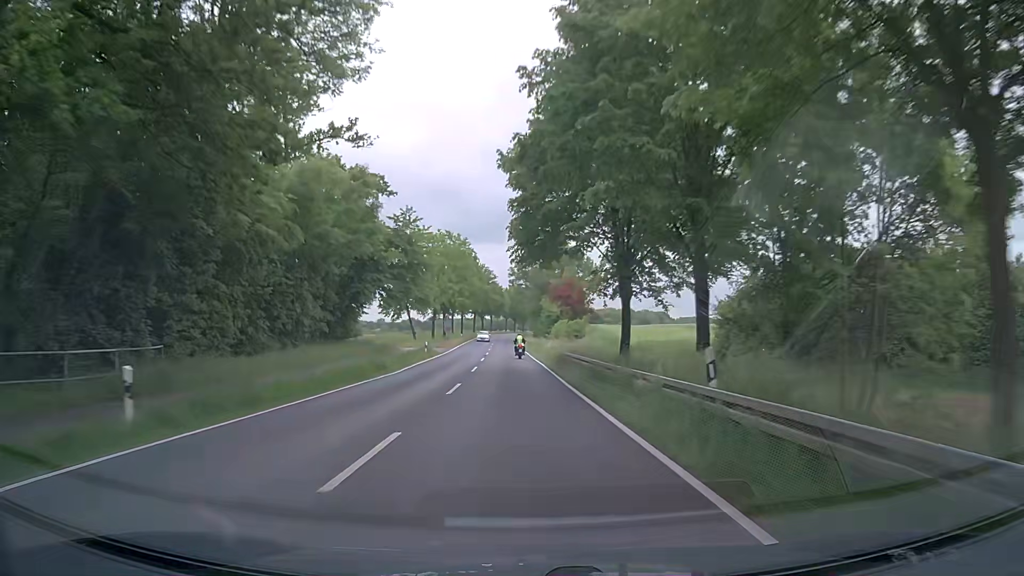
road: secondary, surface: asphalt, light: Day
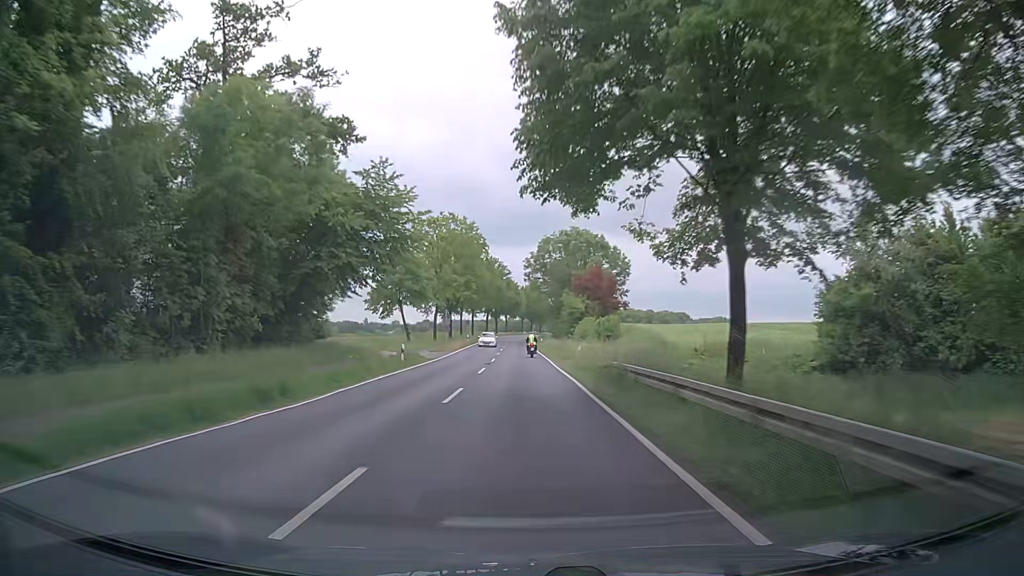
(-0.3, +14.0) m; -2°
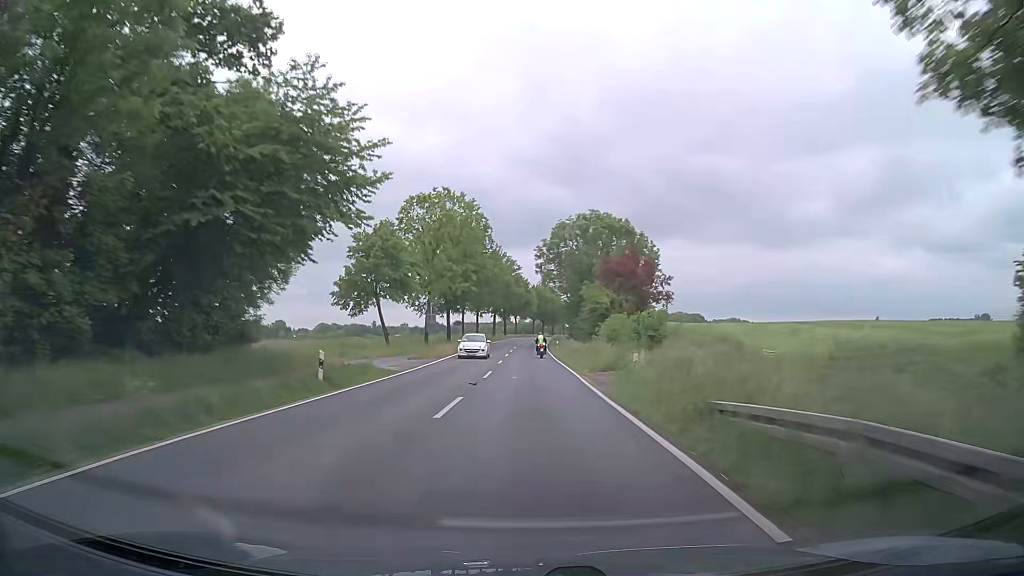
(-0.1, +14.2) m; -1°
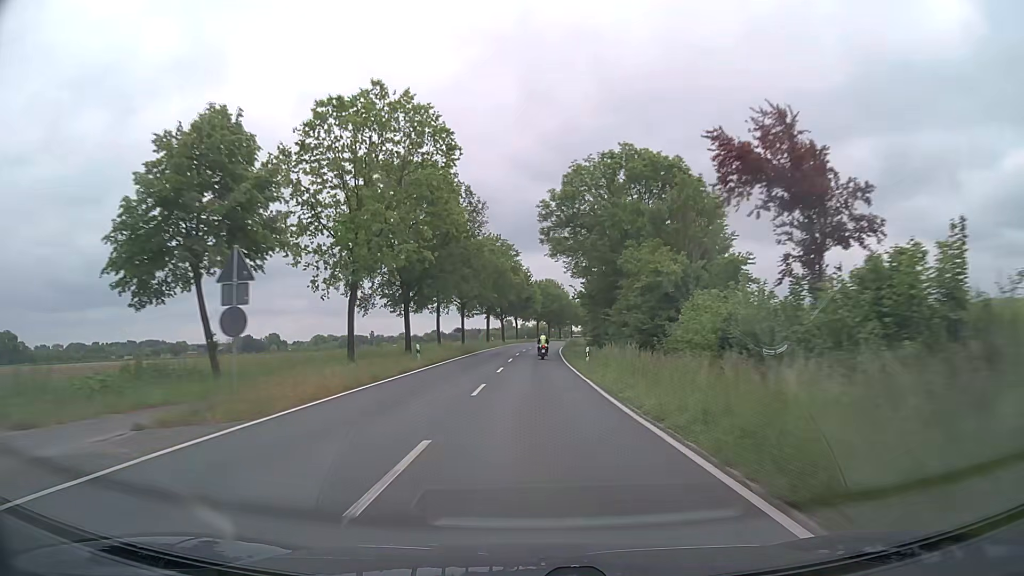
(+0.1, +28.3) m; 0°
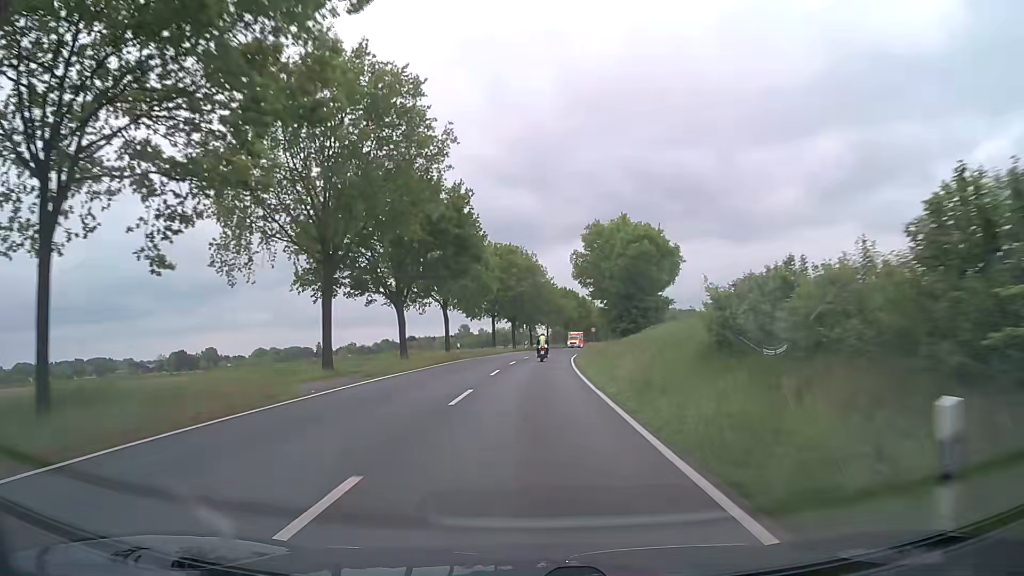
(+1.7, +69.0) m; +3°
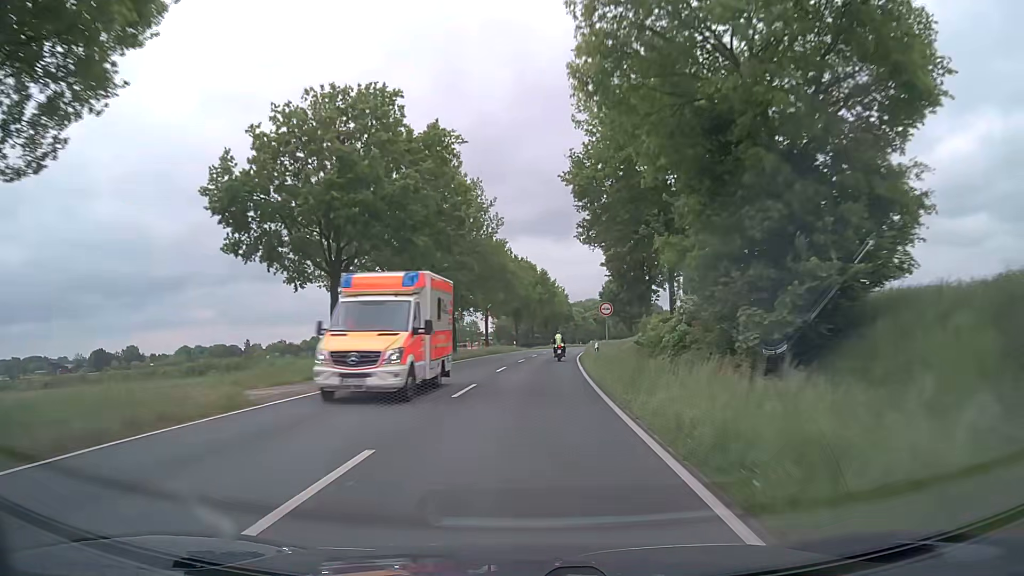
(+2.2, +54.0) m; +5°
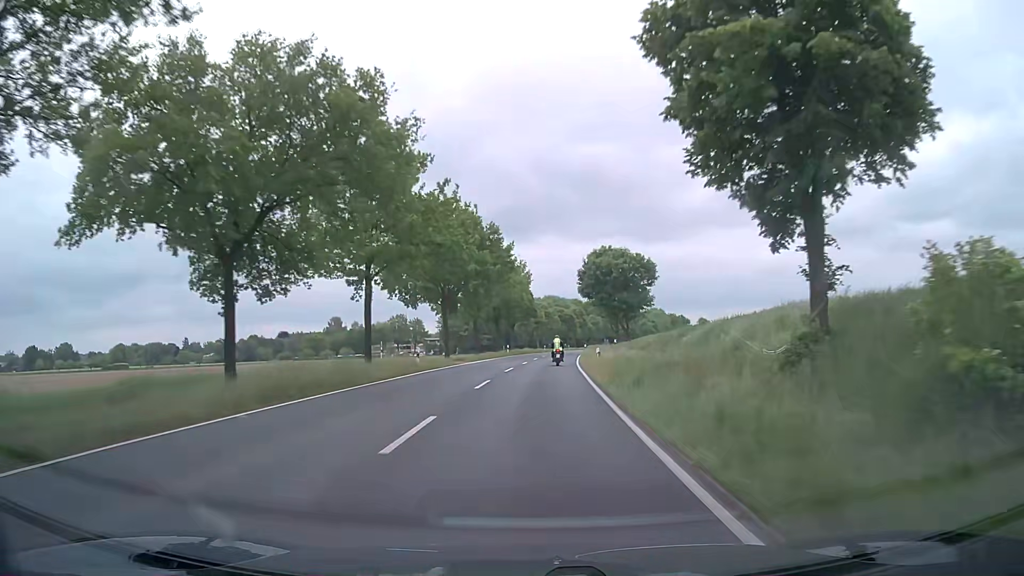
(+1.3, +40.4) m; +4°
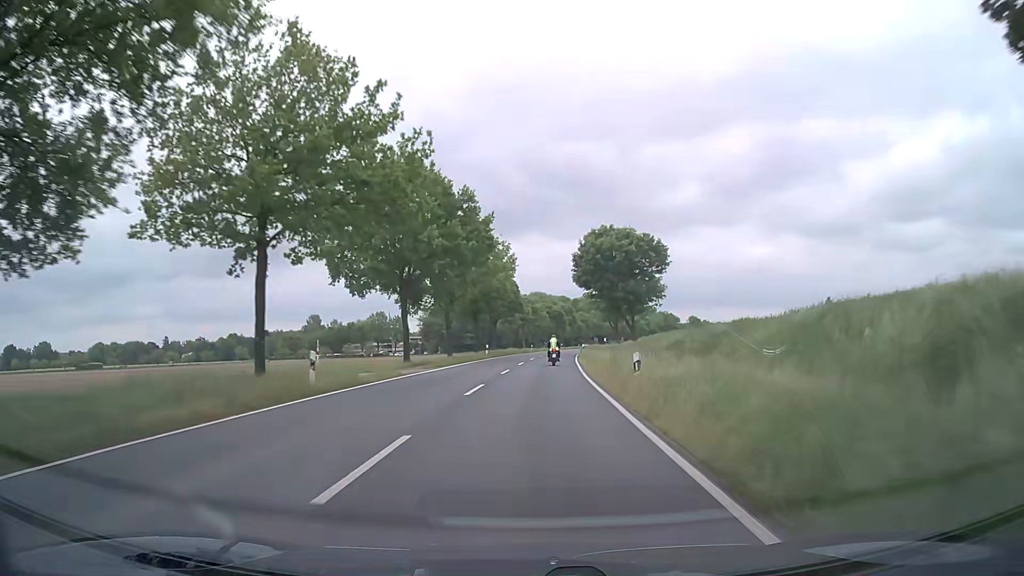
(0.0, +13.5) m; +1°
(0, +10) (0, +20) (+1, +30) (+1, +40) (+2, +50) (+3, +60) (+3, +70) (+4, +80) (+5, +90) (+6, +100) m
